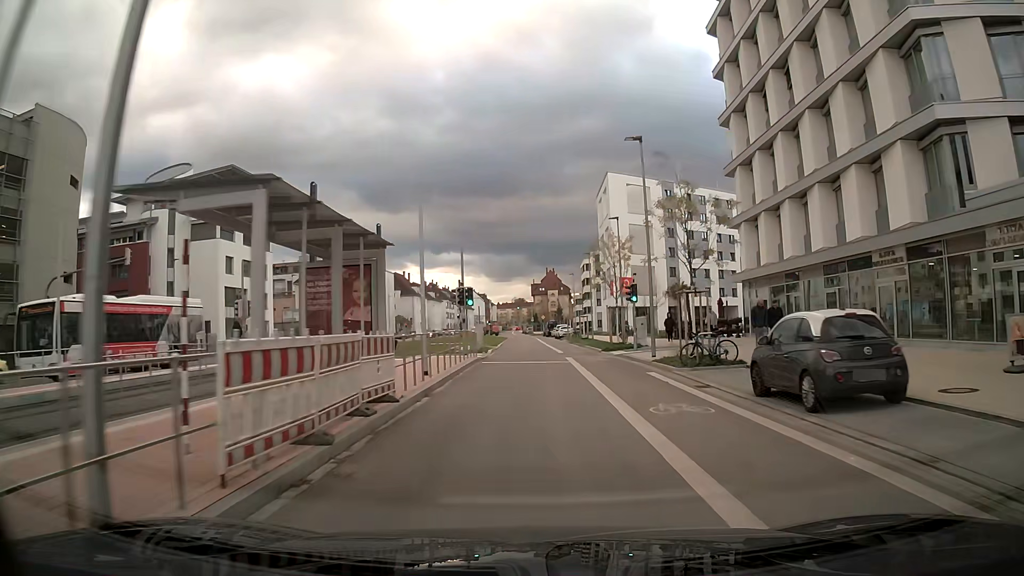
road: secondary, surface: asphalt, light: Day
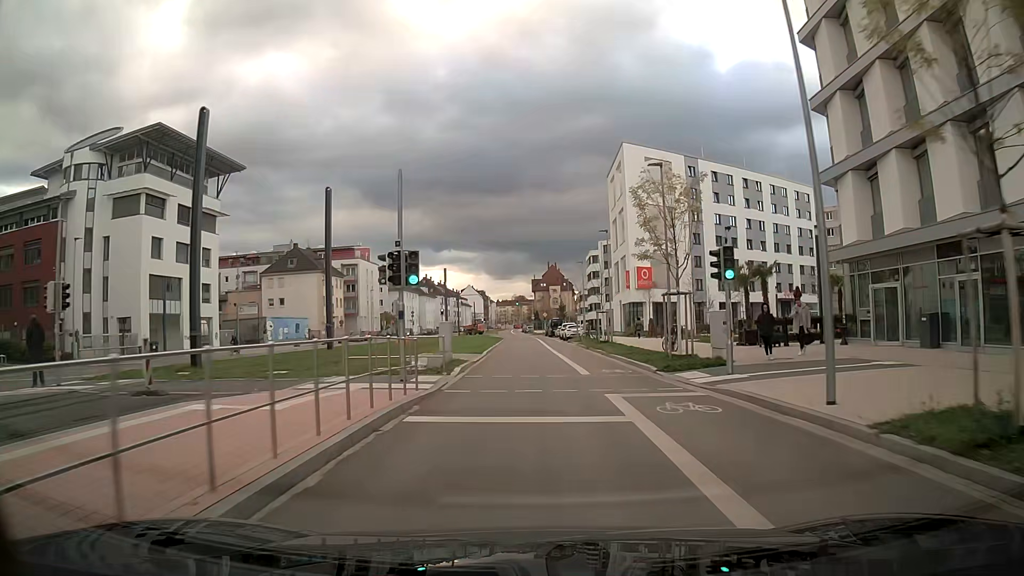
(-0.1, +14.8) m; 0°
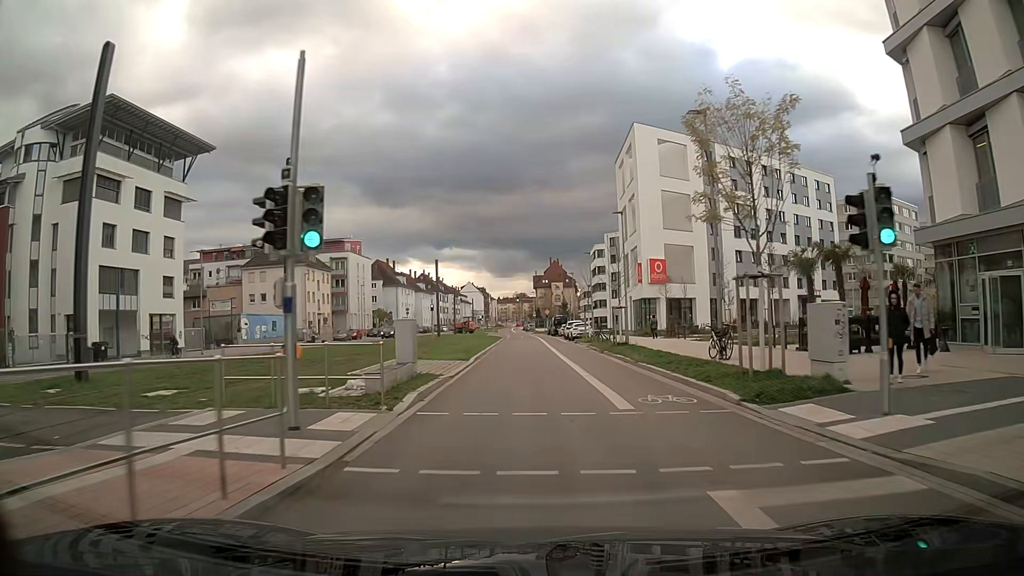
(0.0, +7.5) m; 0°
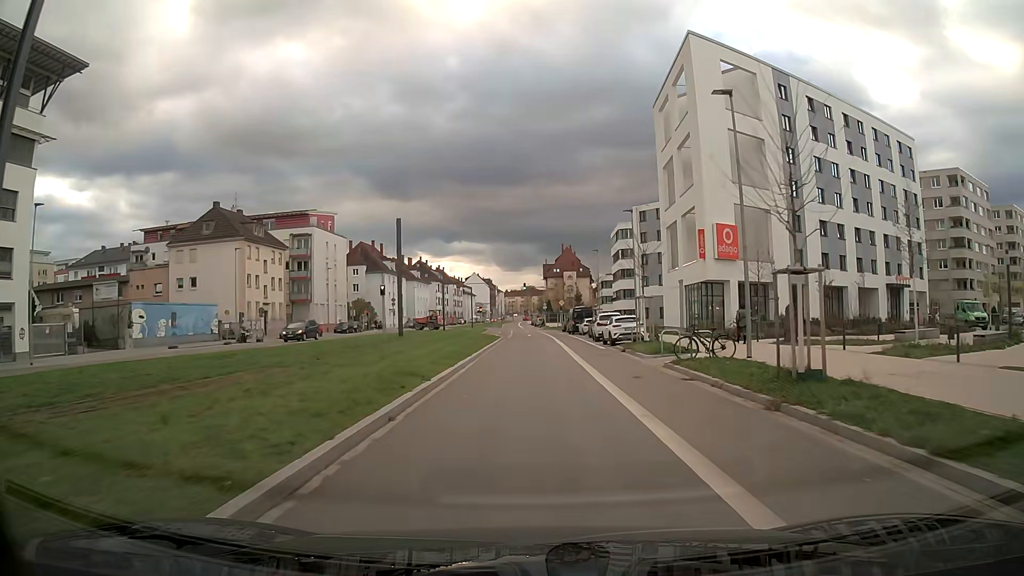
(0.0, +22.2) m; 0°
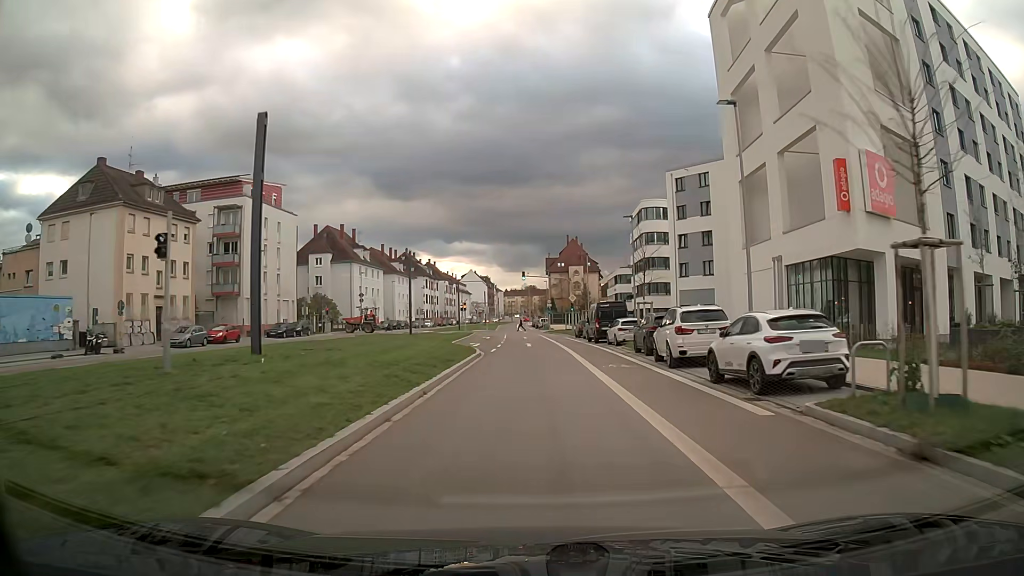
(-0.1, +22.4) m; 0°
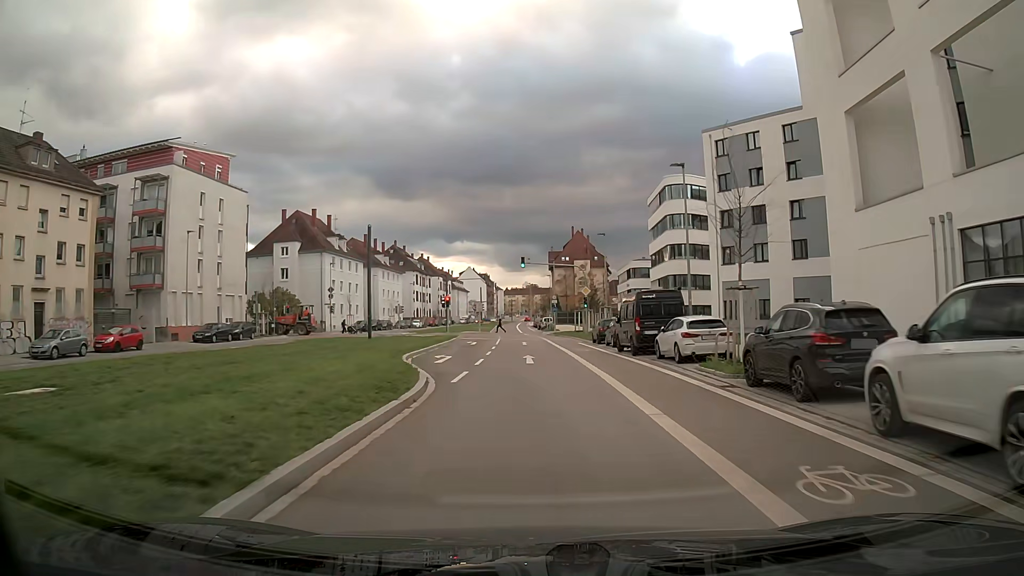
(0.0, +15.0) m; 0°
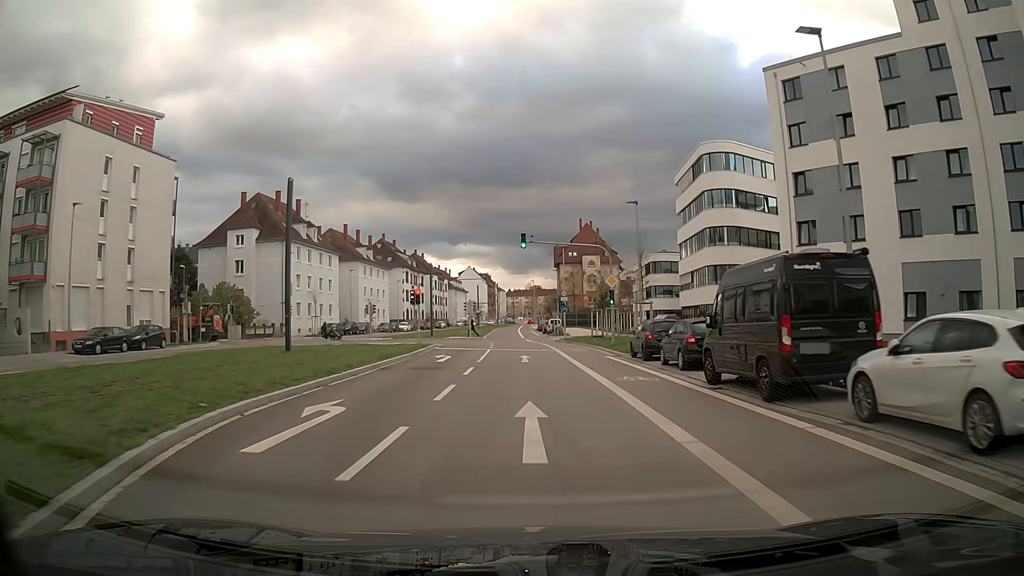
(-0.1, +15.1) m; 0°
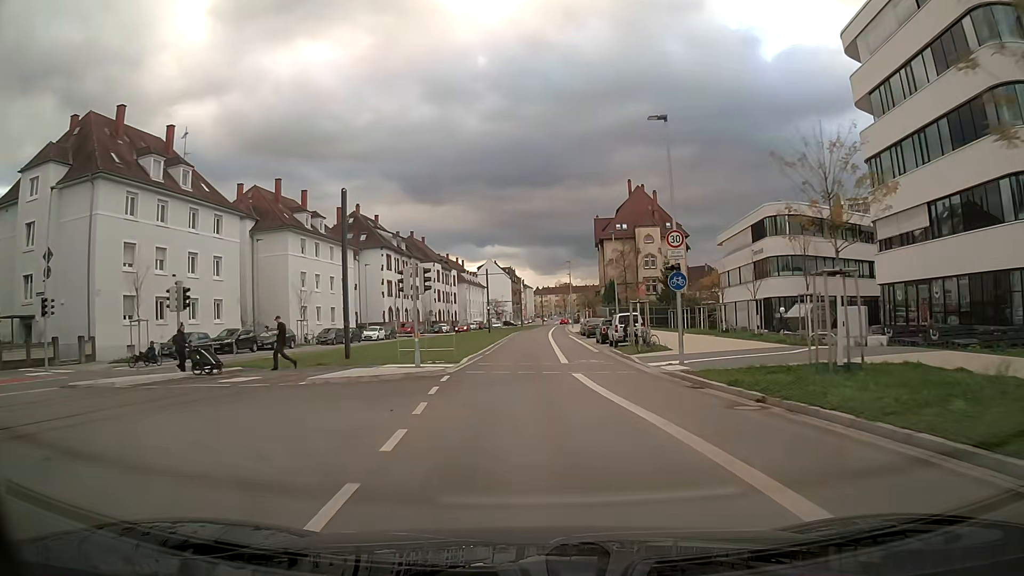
(-0.8, +38.0) m; -2°
(0, +10) (0, +20) (0, +30) (0, +40) (0, +50) (0, +60) (0, +70) (+1, +80) (+1, +90) (+2, +100) m
